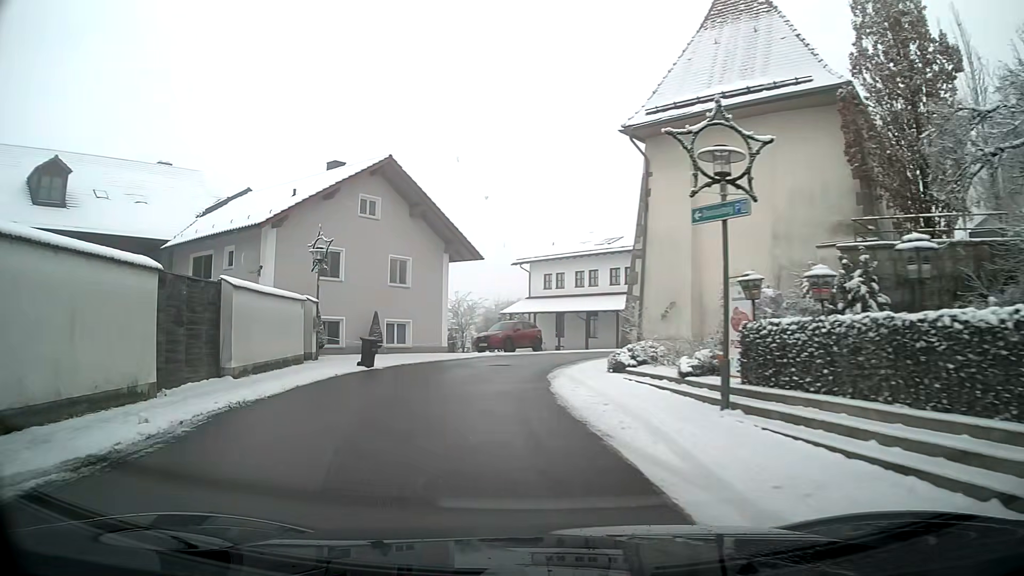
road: tertiary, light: Day
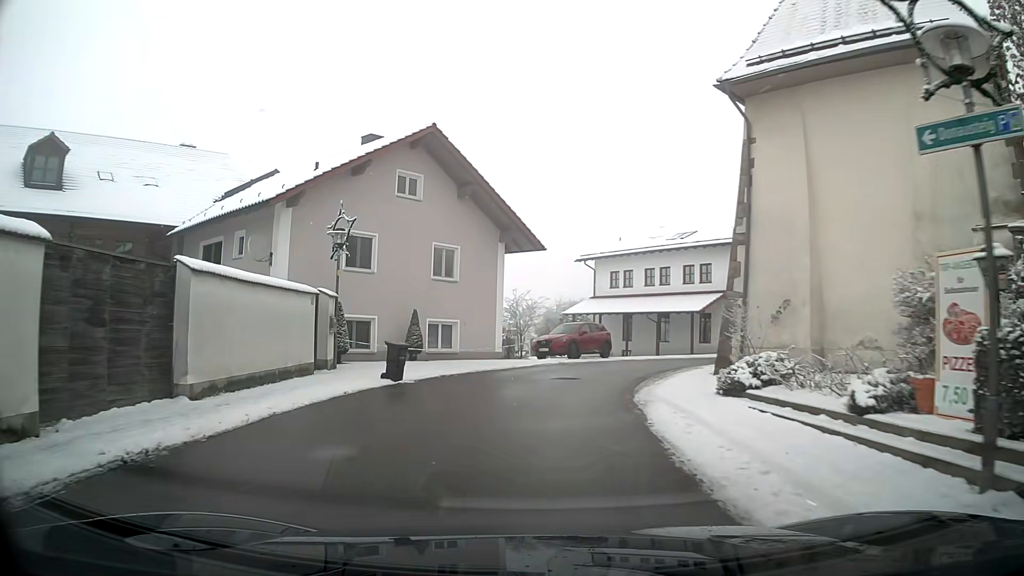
(-0.2, +4.7) m; -2°
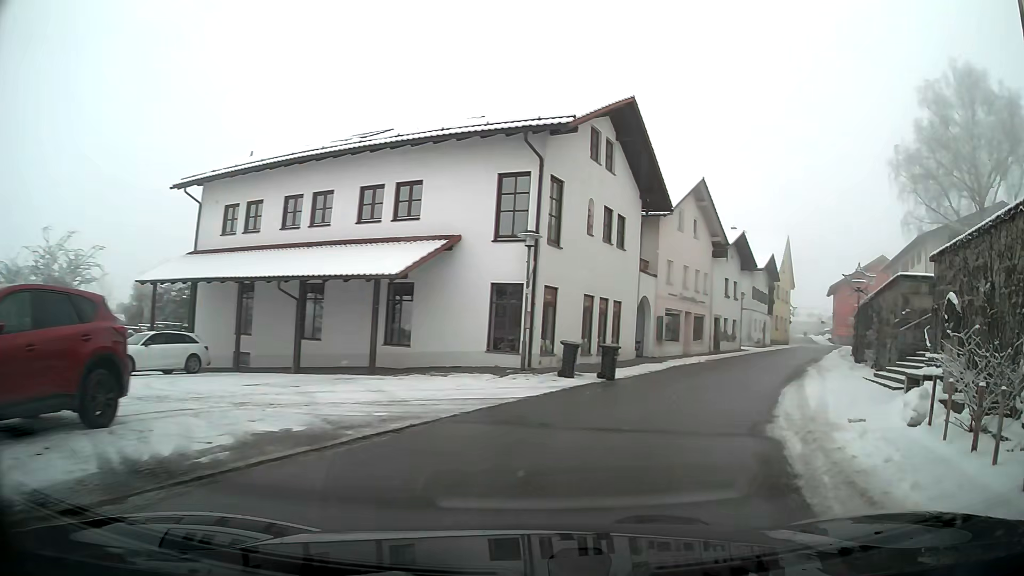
(+4.8, +22.9) m; +34°
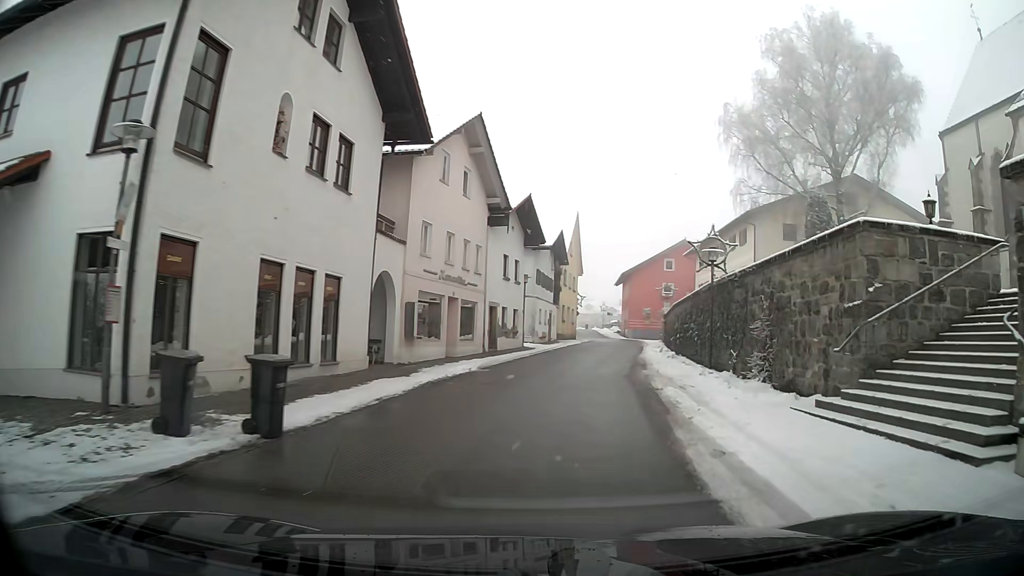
(+1.7, +10.0) m; +17°
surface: asphalt
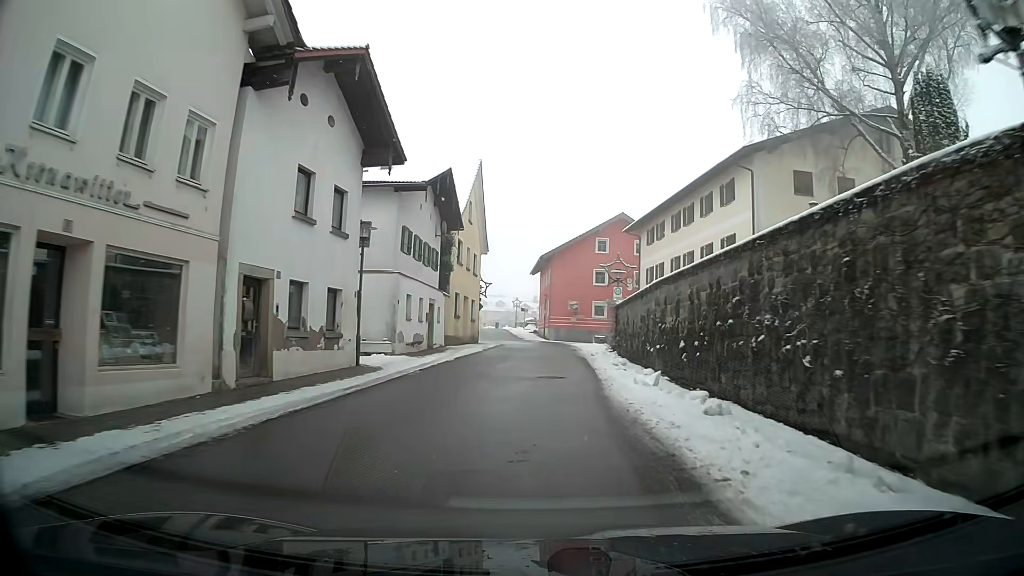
(+1.4, +17.8) m; +6°
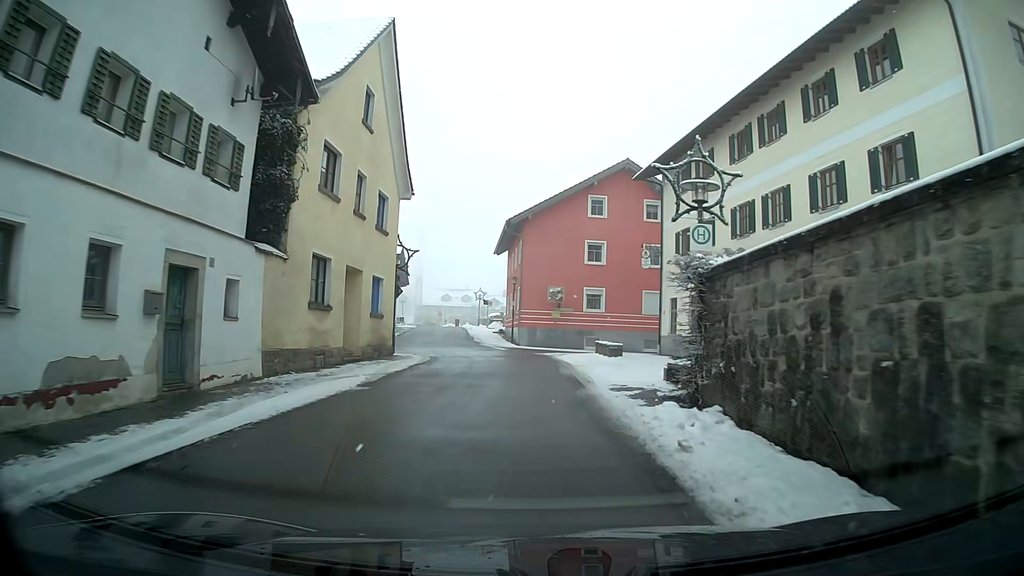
(+0.4, +19.3) m; +2°
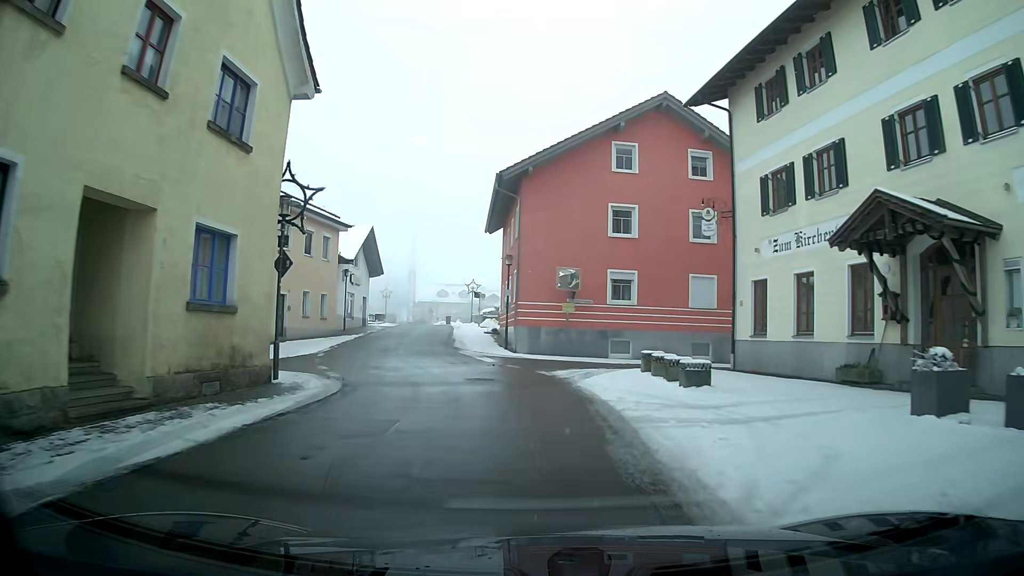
(0.0, +11.9) m; -1°
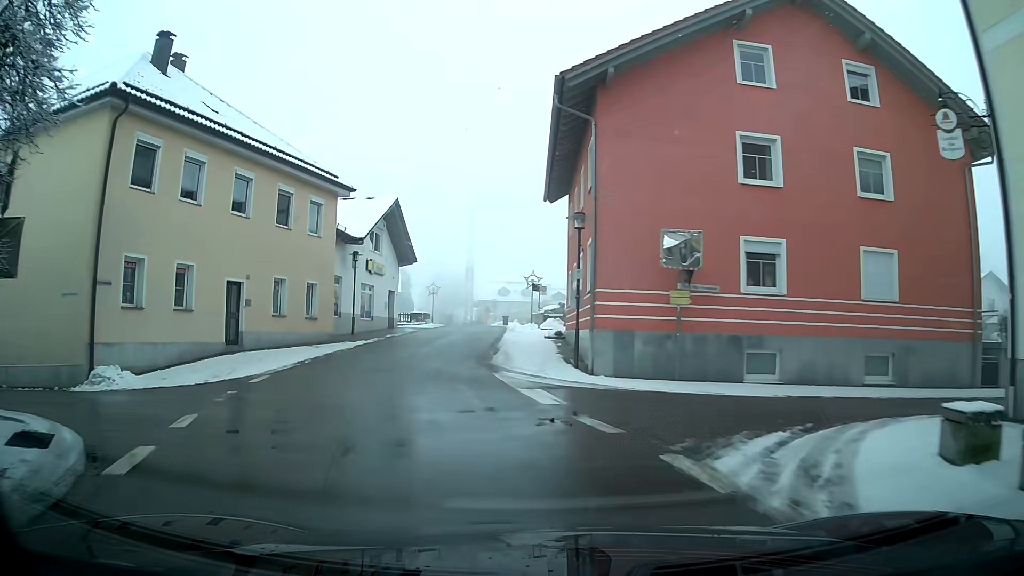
(-0.4, +11.2) m; -5°
(-1, +10) (-2, +20) (-2, +30) (-3, +40) (-3, +50) (-4, +60) (-5, +70) (-7, +80) (-10, +89) (-12, +99) m
